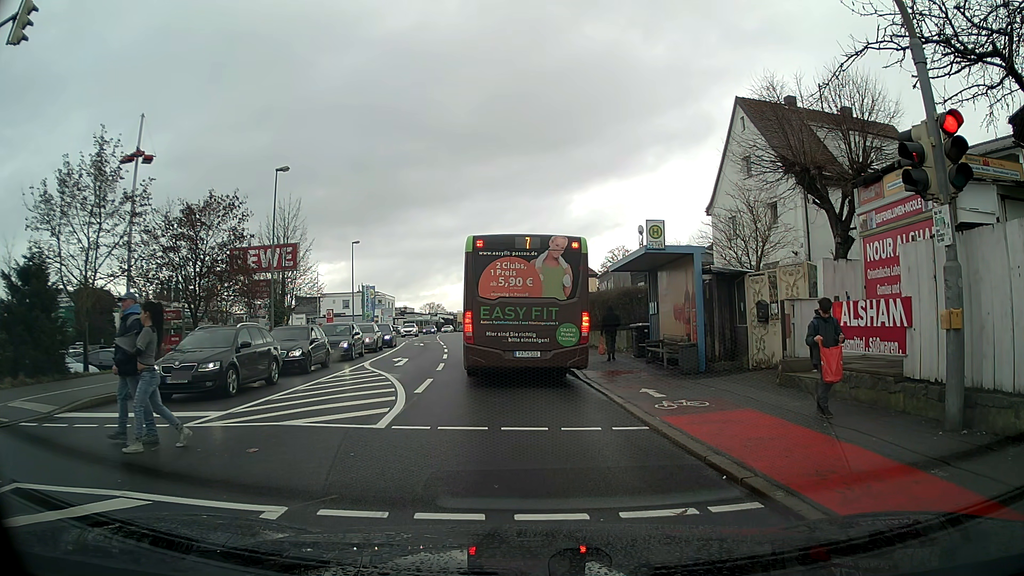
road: tertiary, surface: asphalt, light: Day
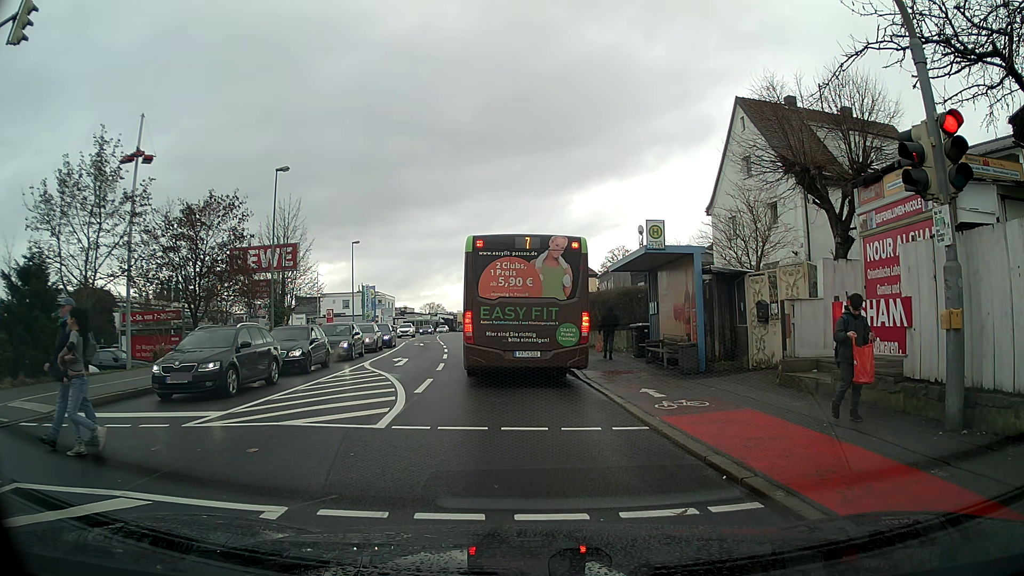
(0.0, 0.0) m; 0°
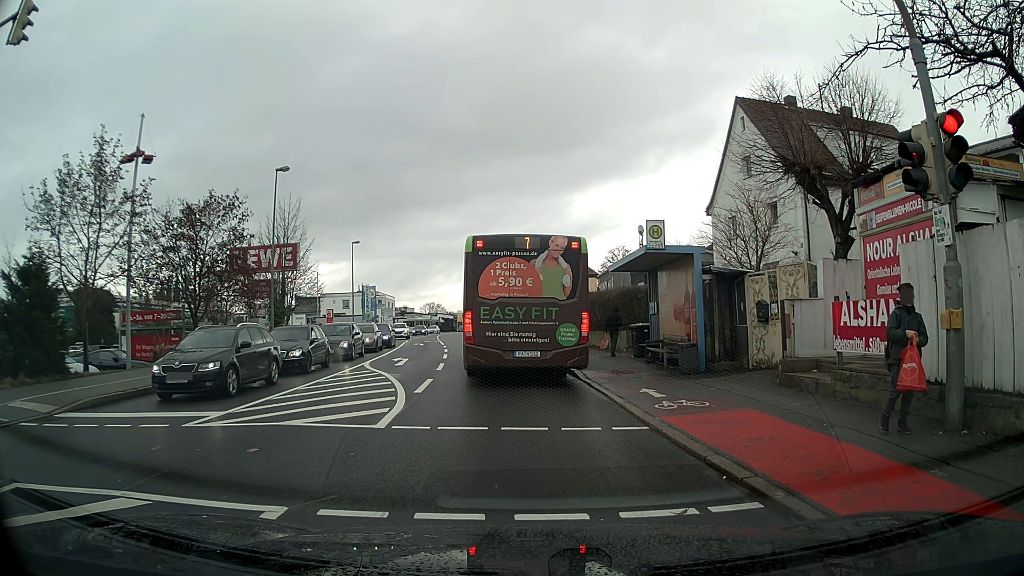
(0.0, 0.0) m; 0°
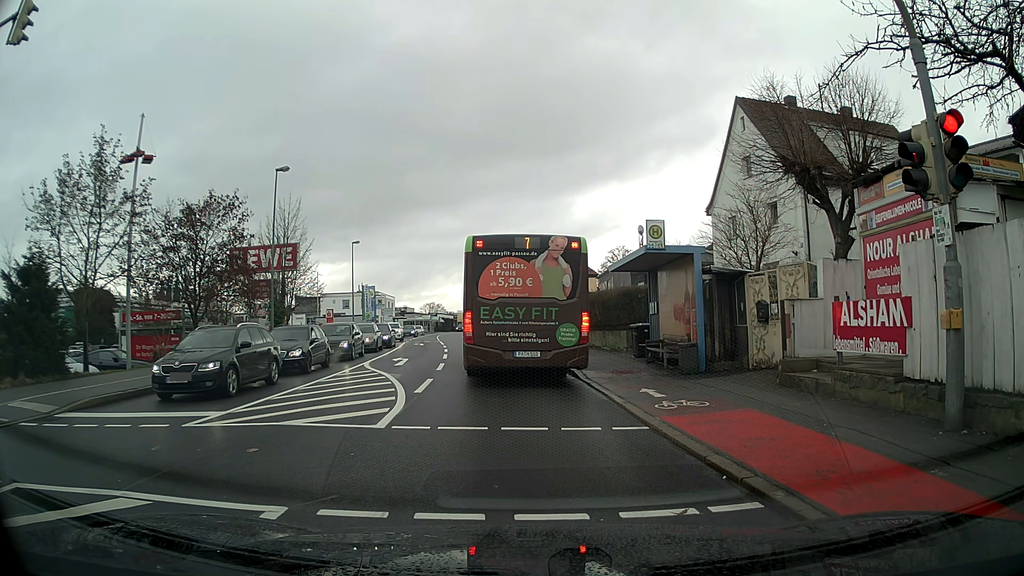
(0.0, 0.0) m; 0°
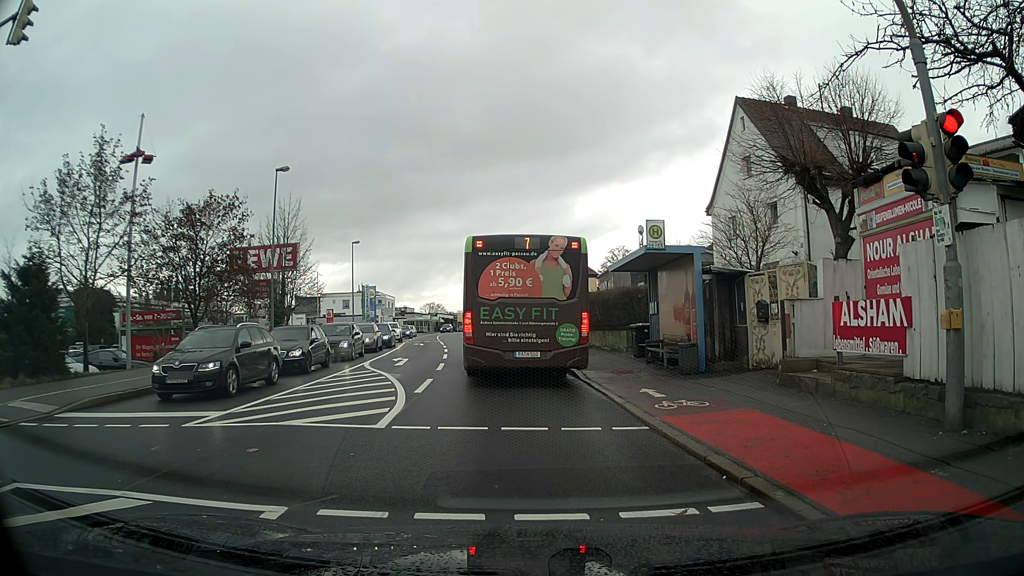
(0.0, 0.0) m; 0°
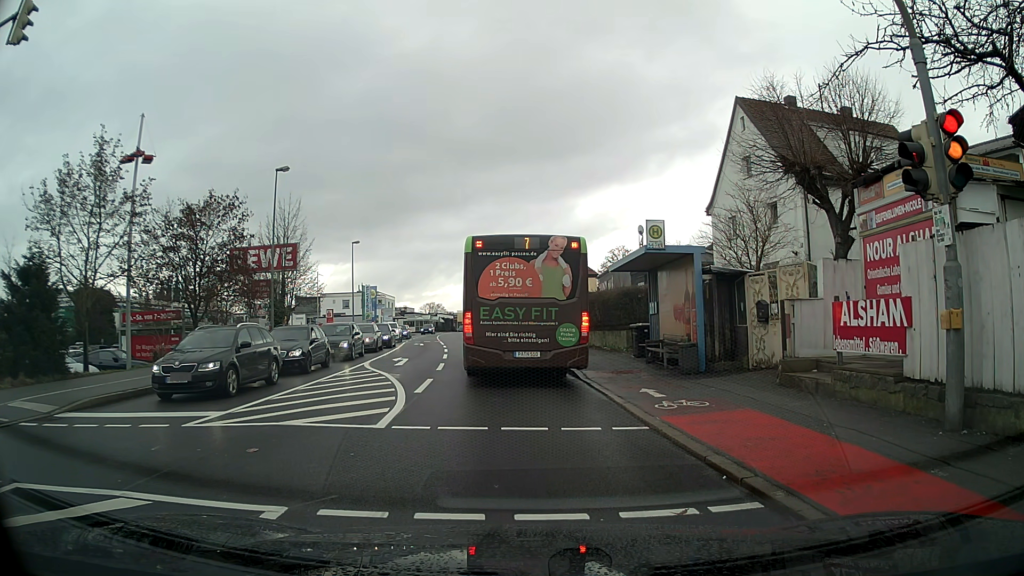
(0.0, 0.0) m; 0°
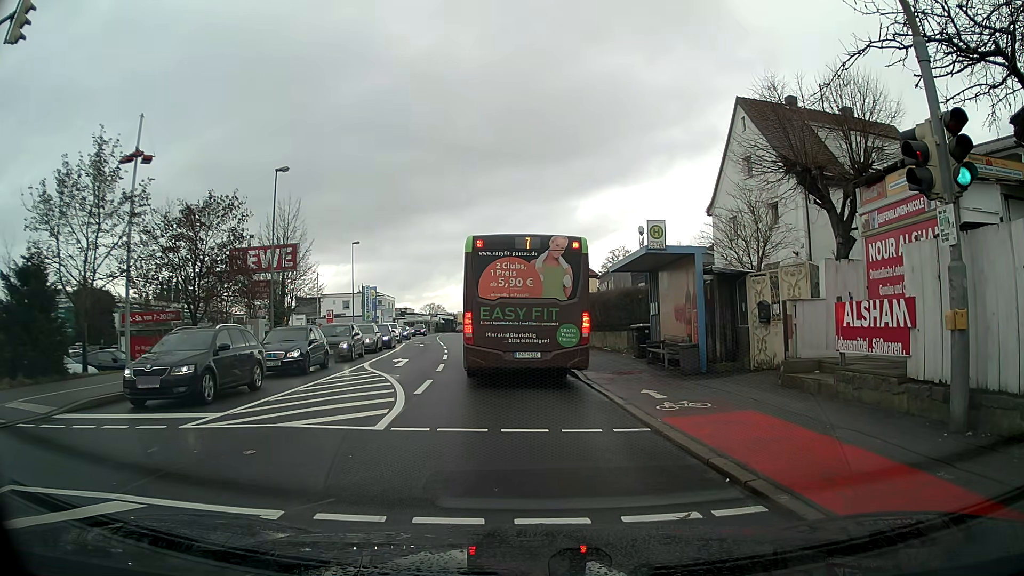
(0.0, +0.1) m; 0°
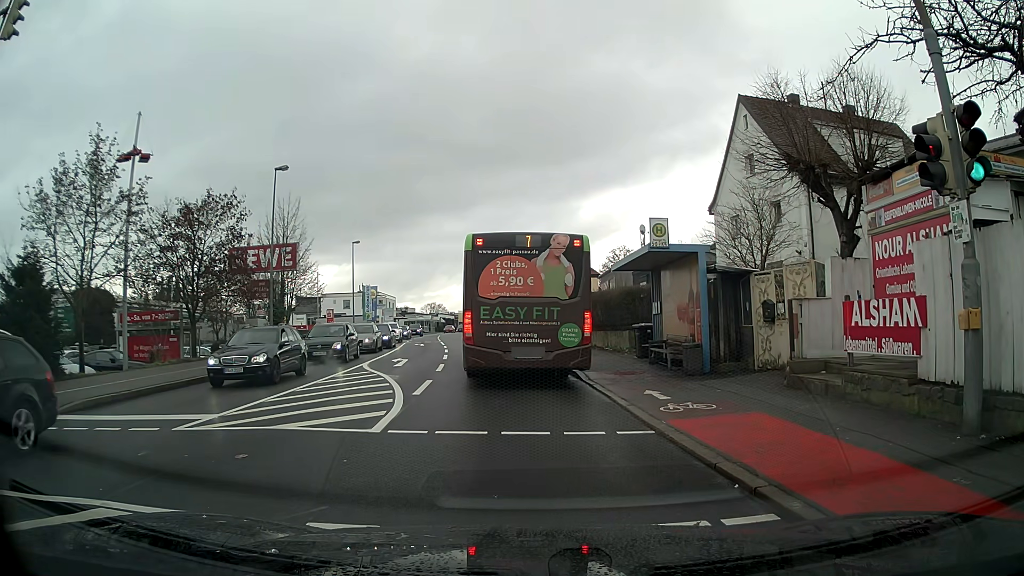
(0.0, +0.3) m; 0°
(0, +10) (-1, +20) (-3, +30) (-4, +40) (-6, +50) (-8, +59) (-9, +69) (-11, +79) (-12, +89) (-13, +99) m
